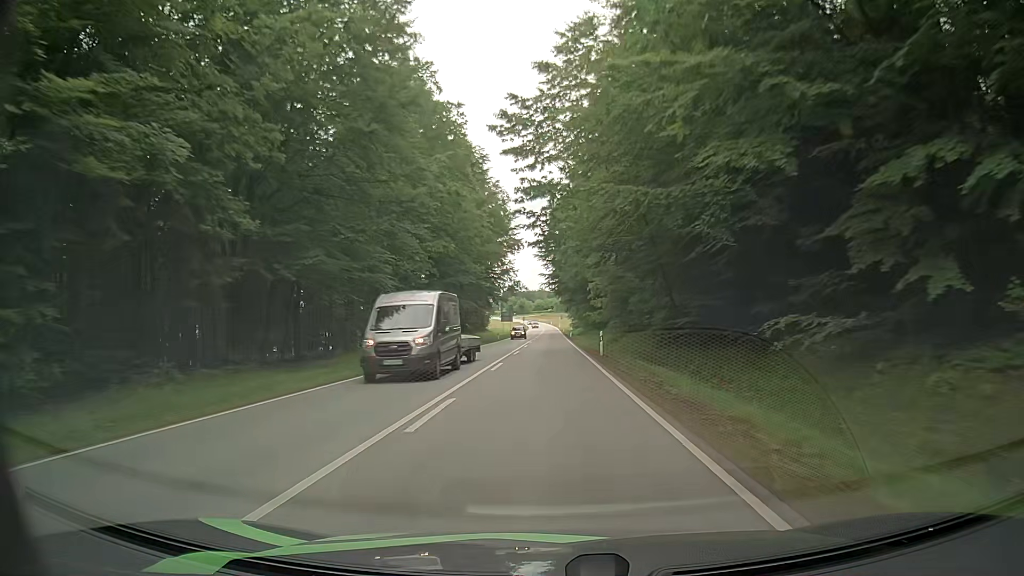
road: secondary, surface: asphalt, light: Day
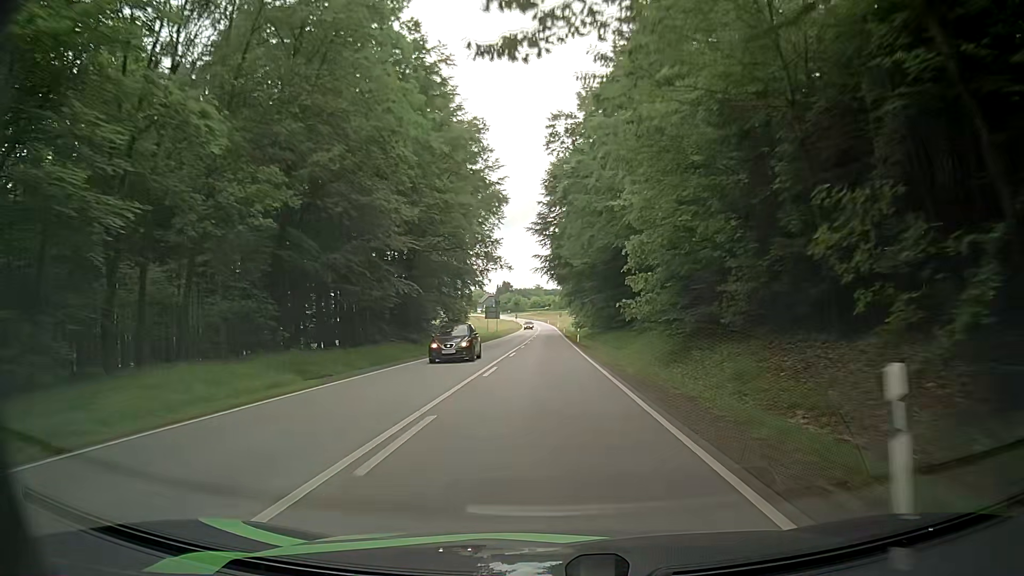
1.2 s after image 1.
(+0.4, +26.5) m; +1°
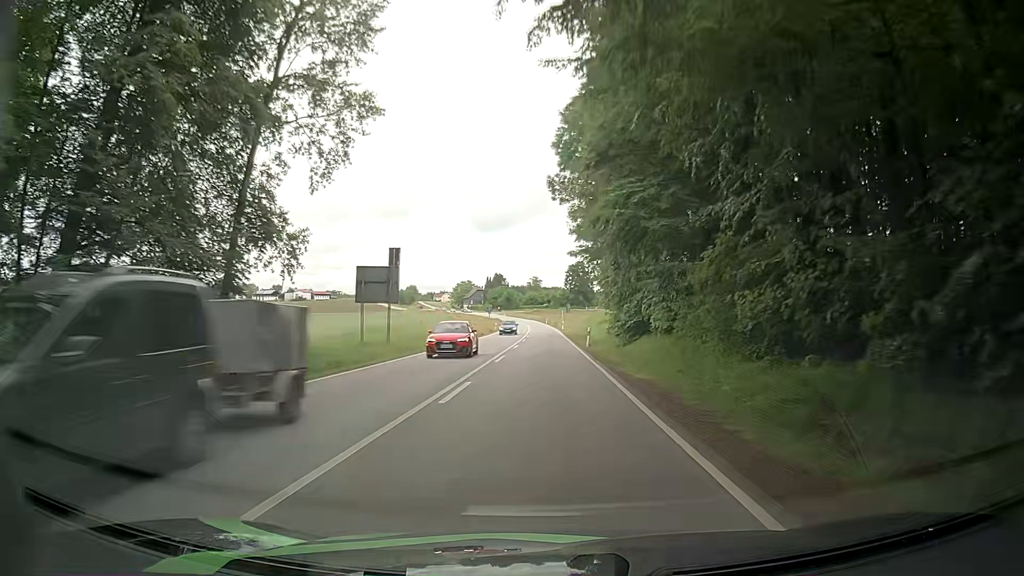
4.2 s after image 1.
(0.0, +66.4) m; -1°
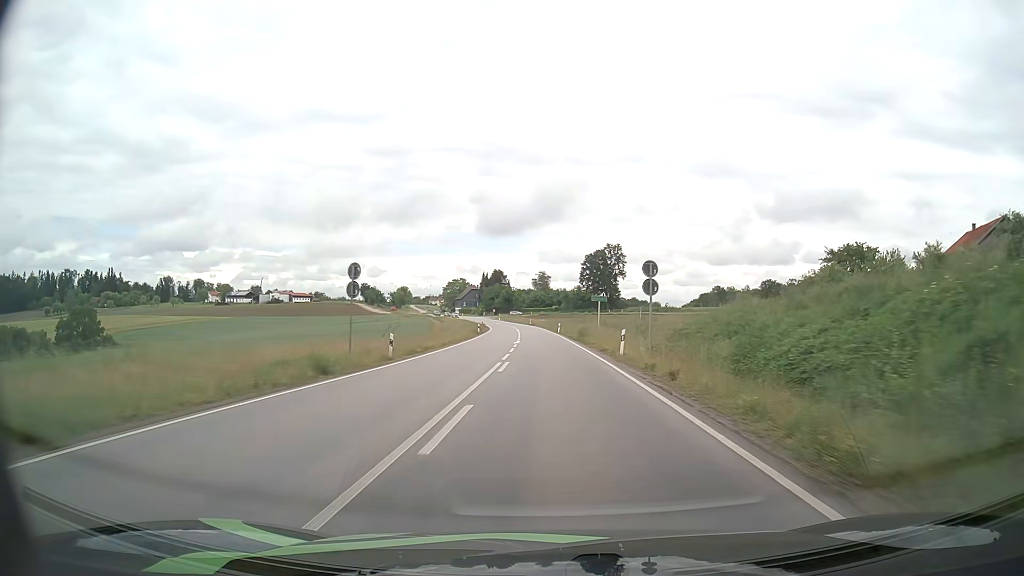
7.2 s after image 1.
(+0.5, +64.2) m; 0°
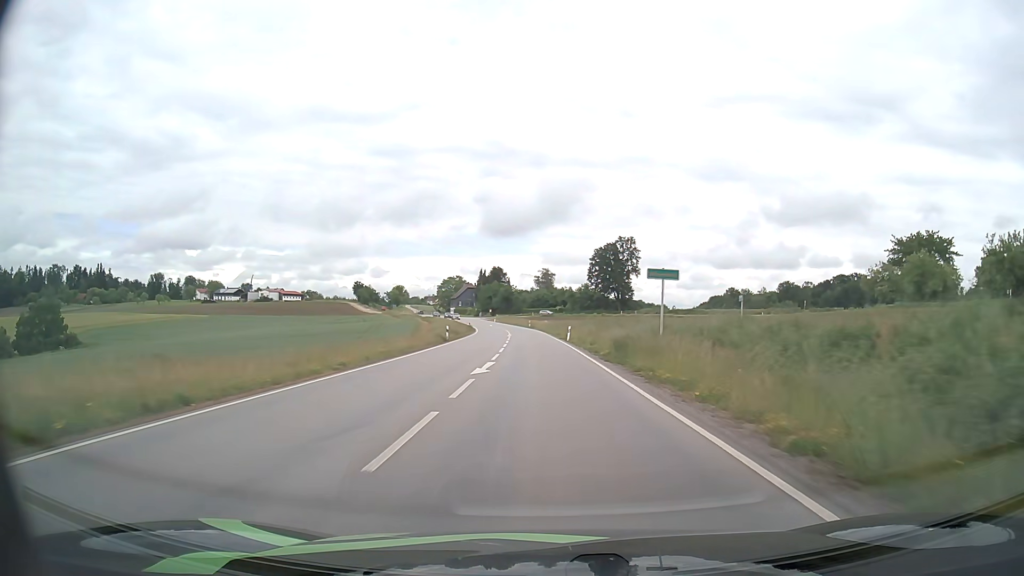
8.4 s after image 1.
(0.0, +24.7) m; 0°
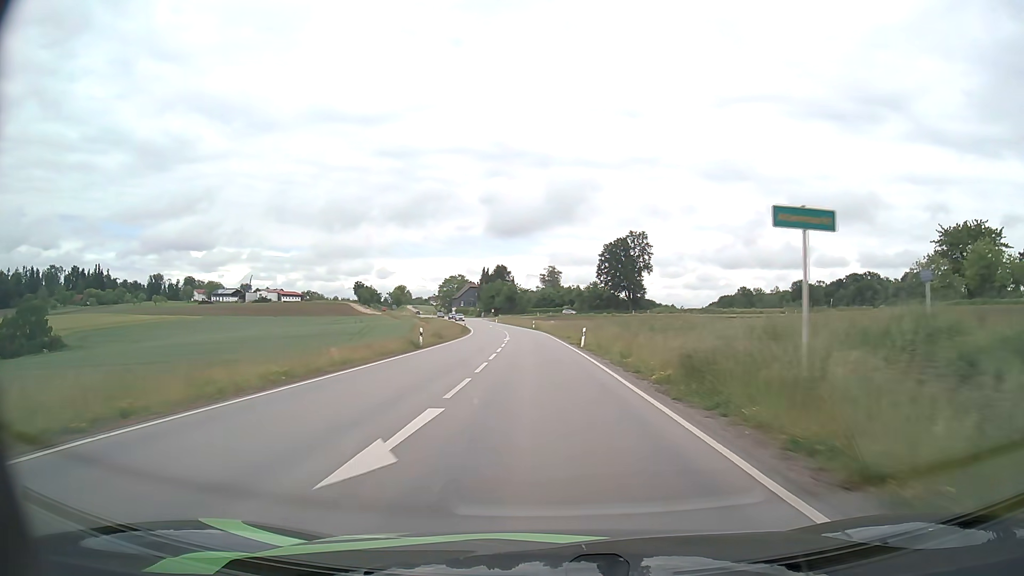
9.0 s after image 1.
(0.0, +12.1) m; 0°
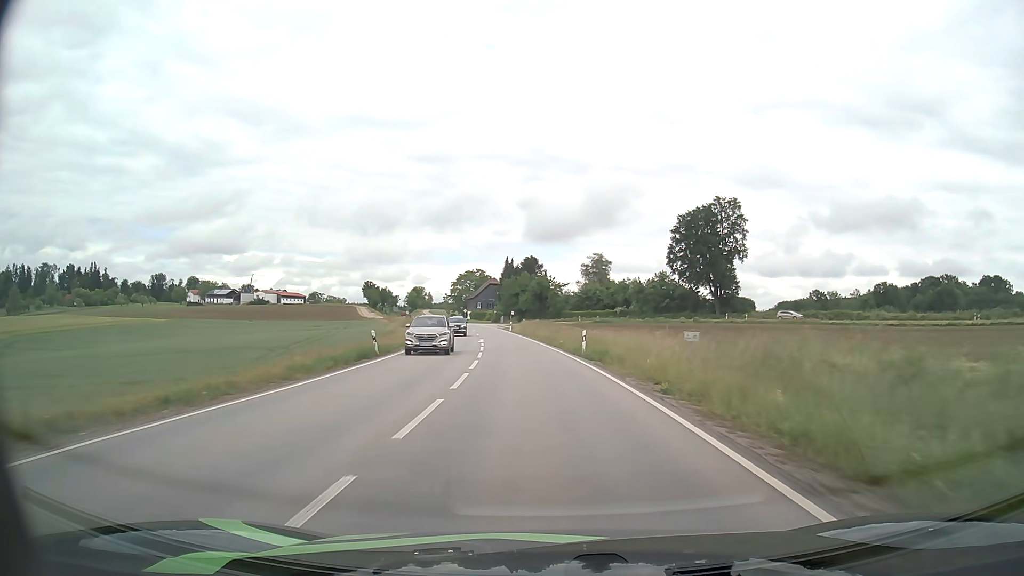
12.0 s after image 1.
(-1.8, +57.8) m; -3°
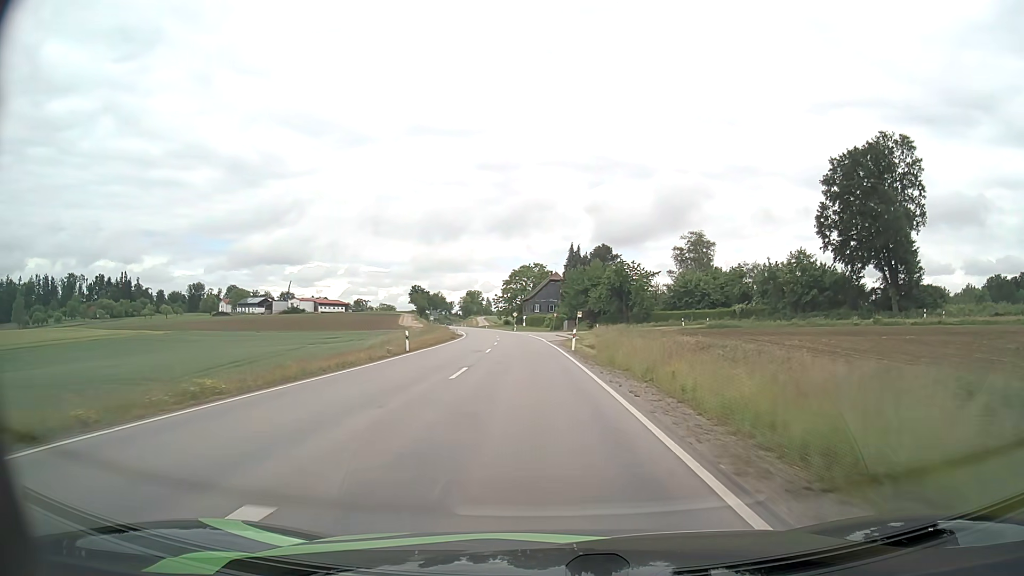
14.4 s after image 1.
(-1.9, +43.8) m; -6°
(0, +10) (0, +20) (-1, +30) (-1, +40) (-2, +50) (-3, +60) (-3, +70) (-4, +80) (-5, +90) (-7, +100) m
